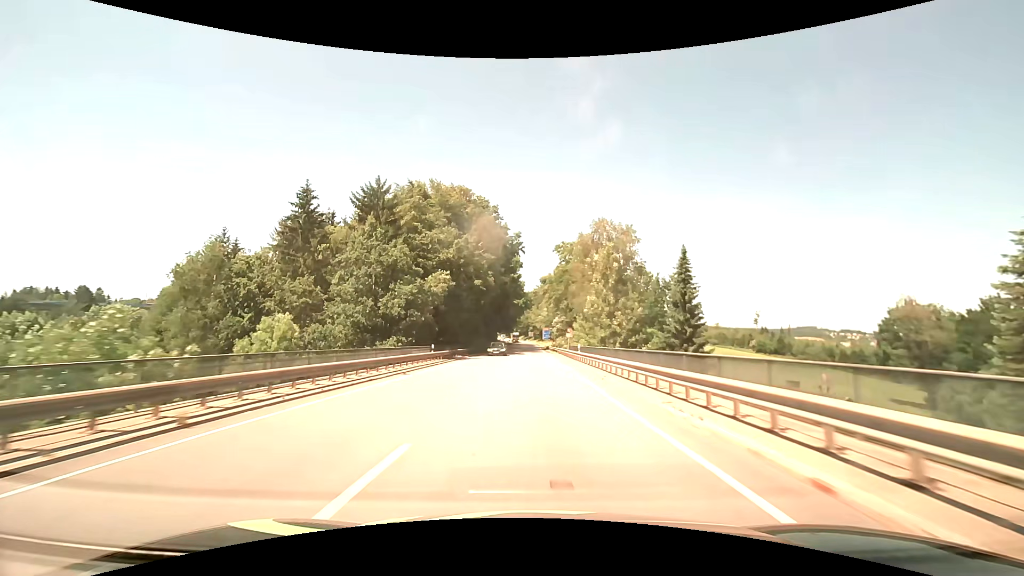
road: primary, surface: asphalt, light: Day
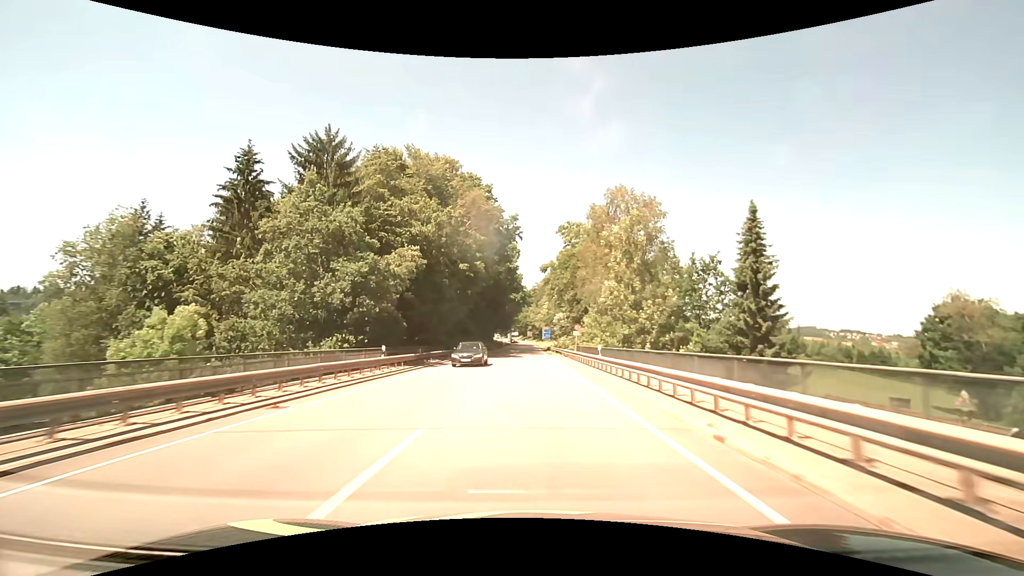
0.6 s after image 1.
(0.0, +11.3) m; 0°
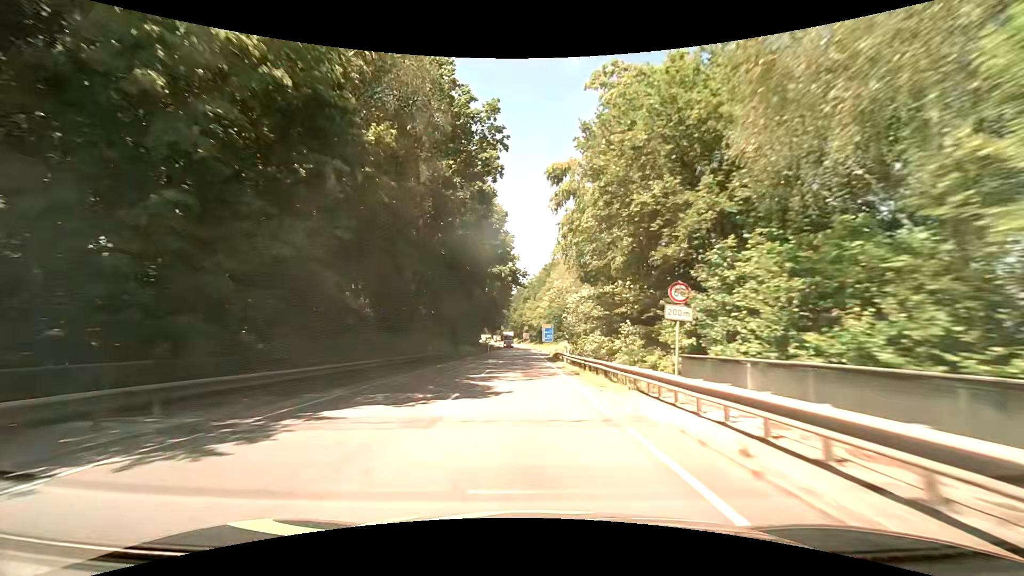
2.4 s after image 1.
(+0.1, +33.6) m; 0°
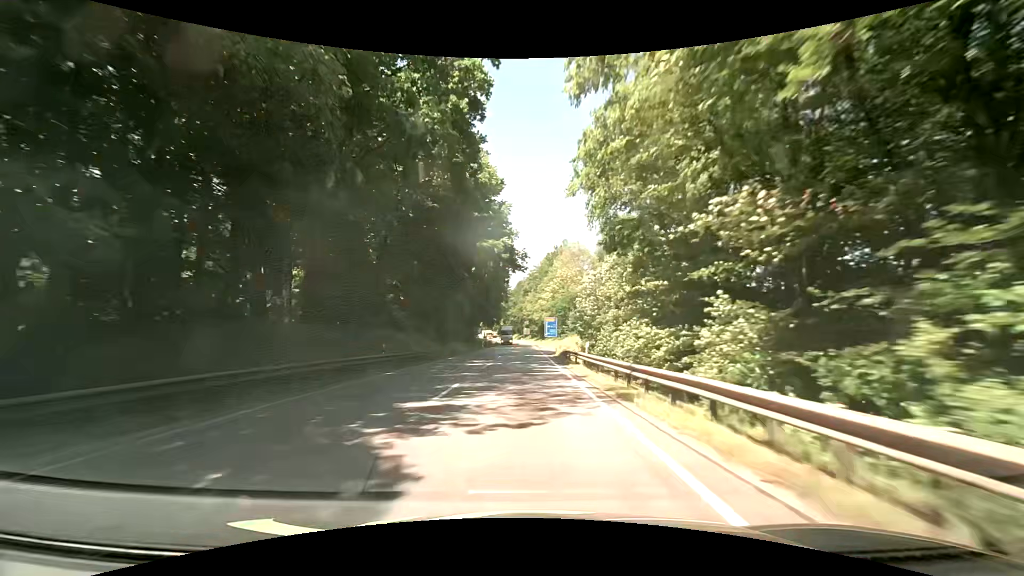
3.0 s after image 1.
(0.0, +11.1) m; 0°
(0, +10) (0, +20) (0, +30) (0, +40) (0, +50) (-1, +60) (-1, +70) (-1, +80) (-1, +90) (-1, +100) m
